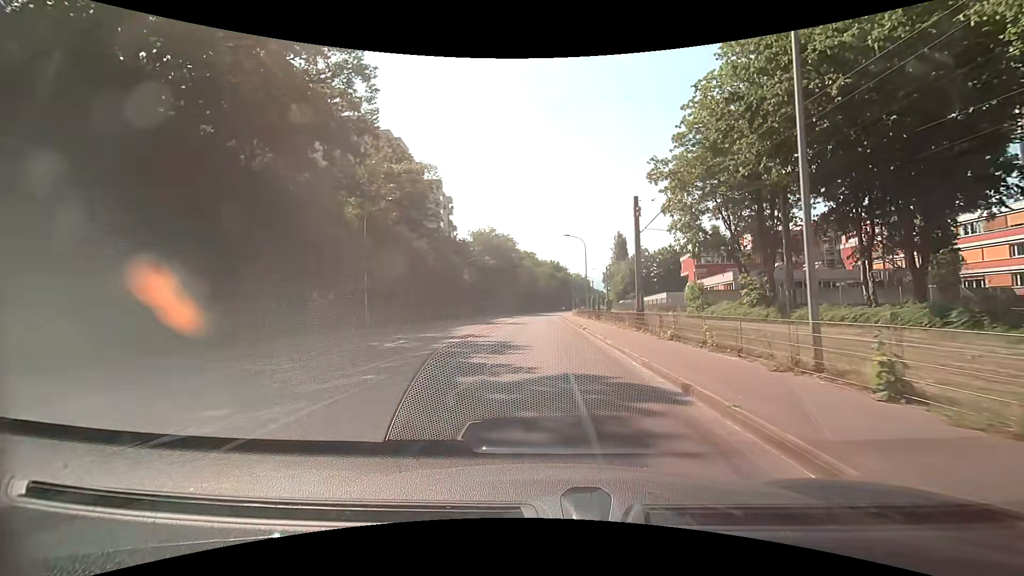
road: secondary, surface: asphalt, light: Day
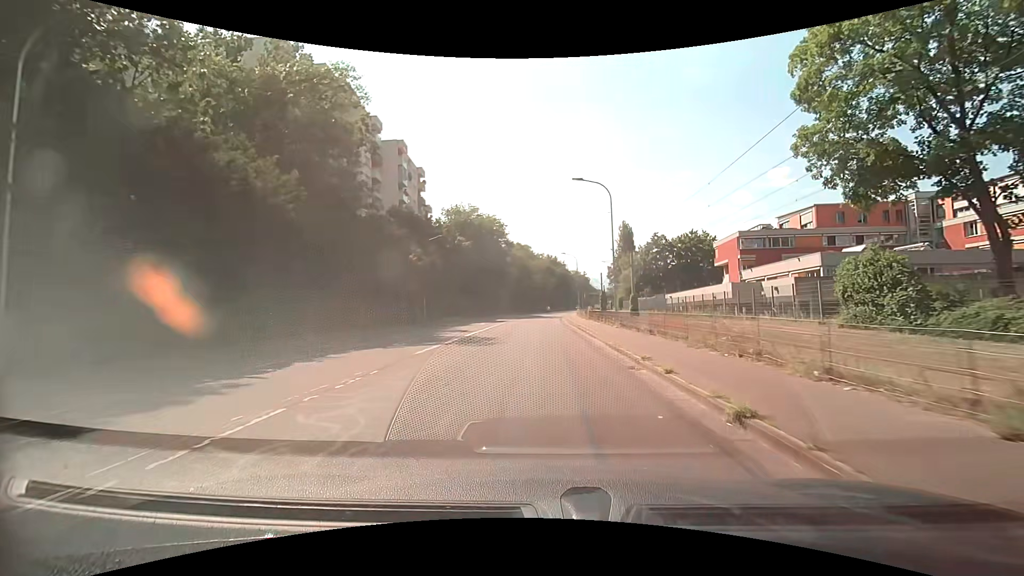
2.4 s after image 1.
(0.0, +23.9) m; 0°
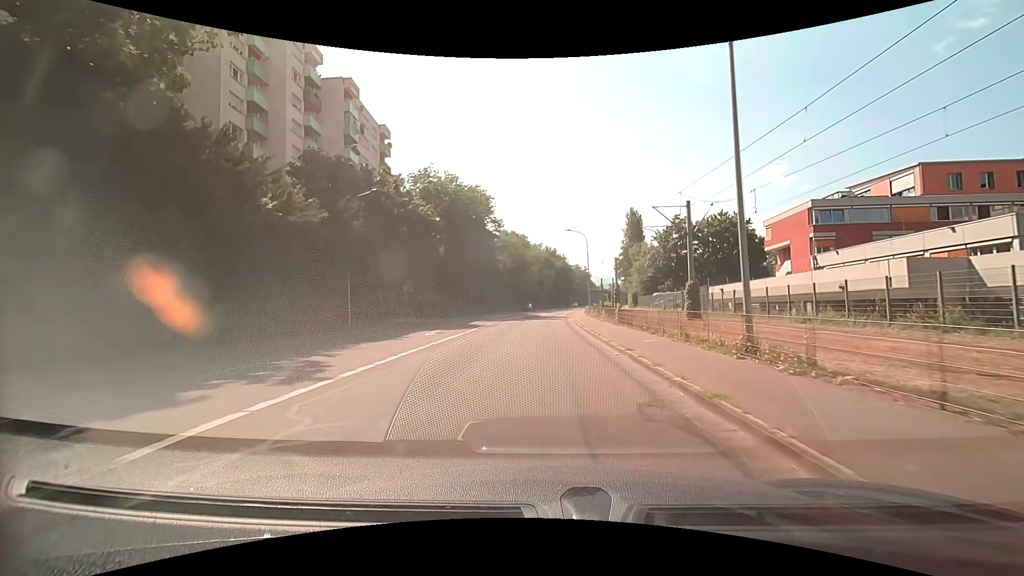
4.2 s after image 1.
(-0.1, +19.8) m; 0°
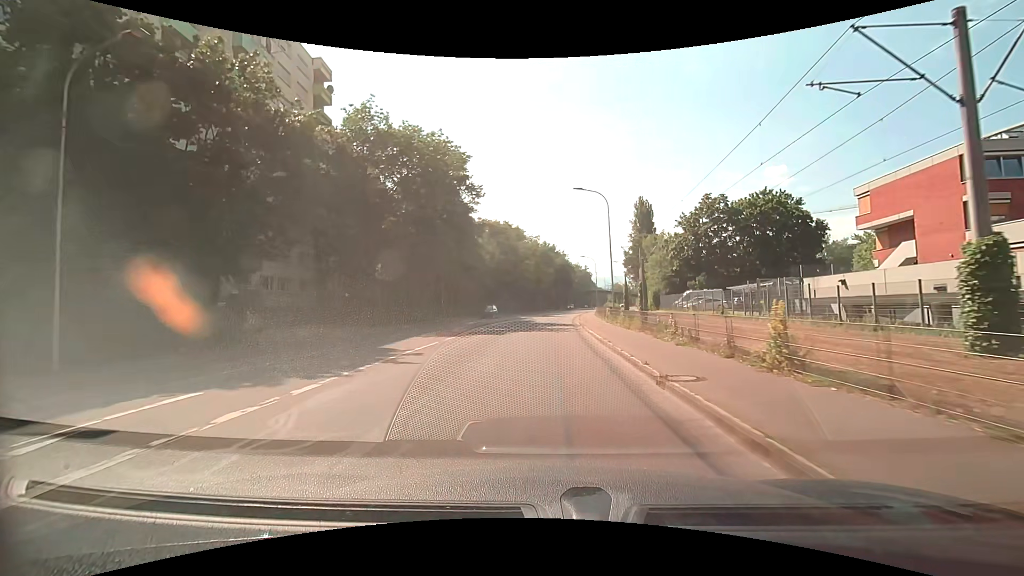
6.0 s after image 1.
(+0.2, +19.6) m; 0°
(0, +10) (0, +20) (0, +30) (+1, +40) (+1, +50) (+2, +60) (+3, +70) (+5, +80) (+6, +90) (+7, +100) m
